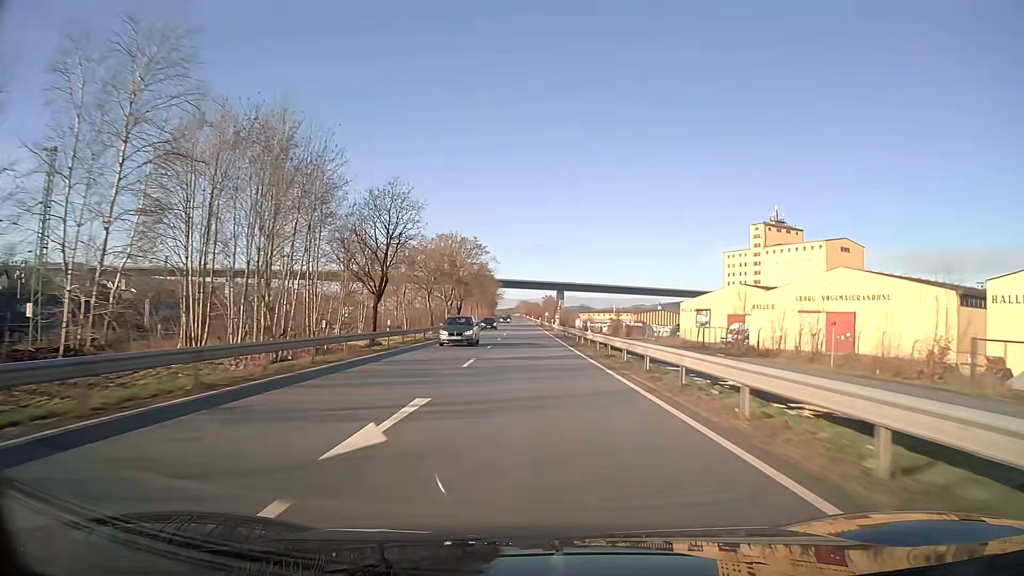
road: unclassified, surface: asphalt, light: Day
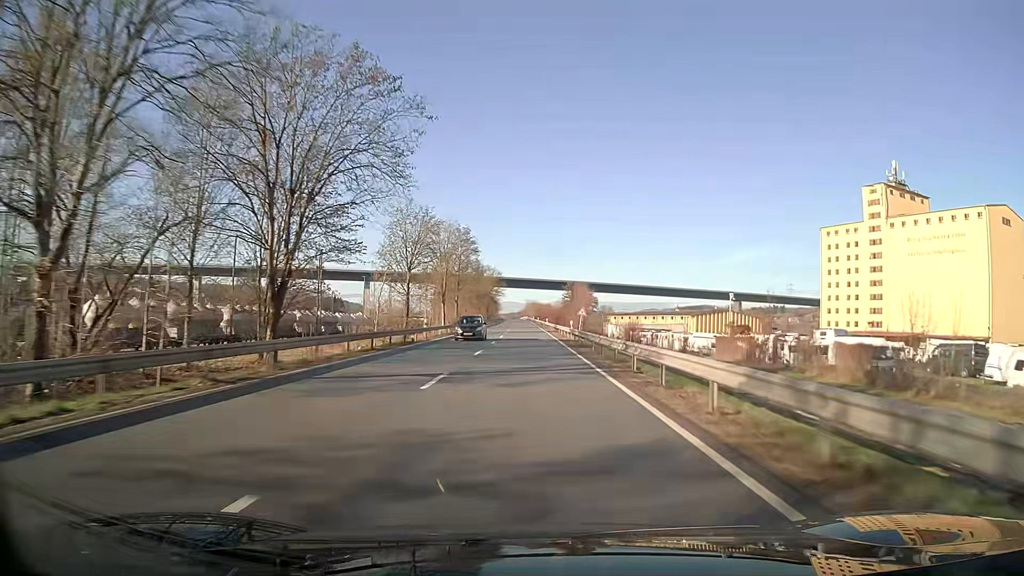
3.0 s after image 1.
(-0.5, +79.8) m; -1°
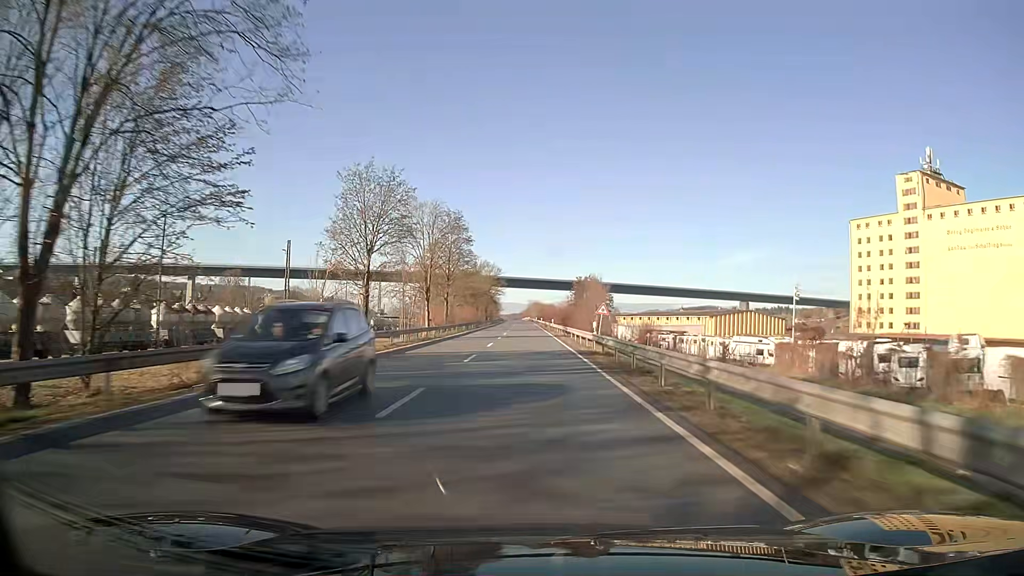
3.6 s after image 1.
(0.0, +15.9) m; 0°
